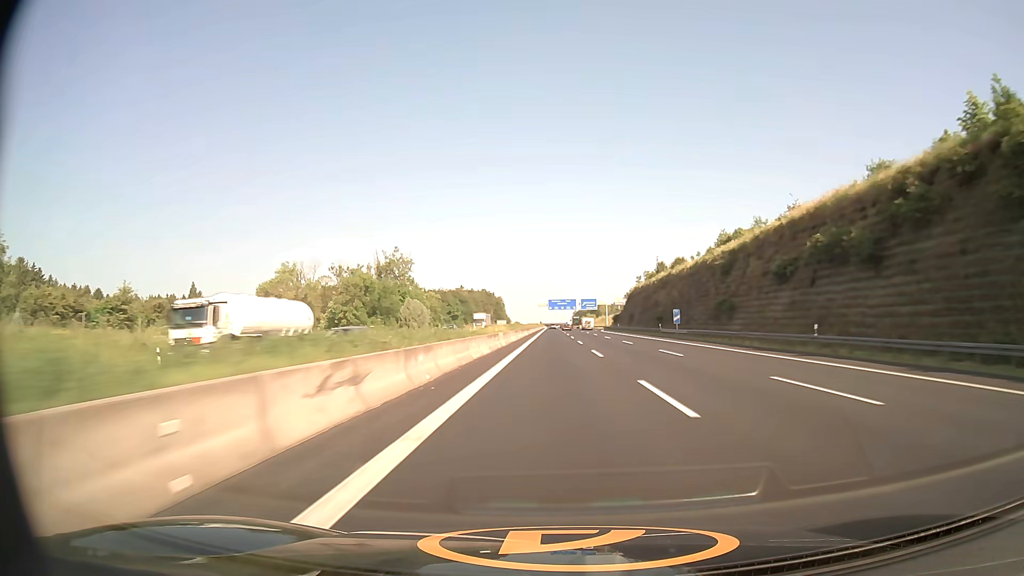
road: motorway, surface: asphalt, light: Day
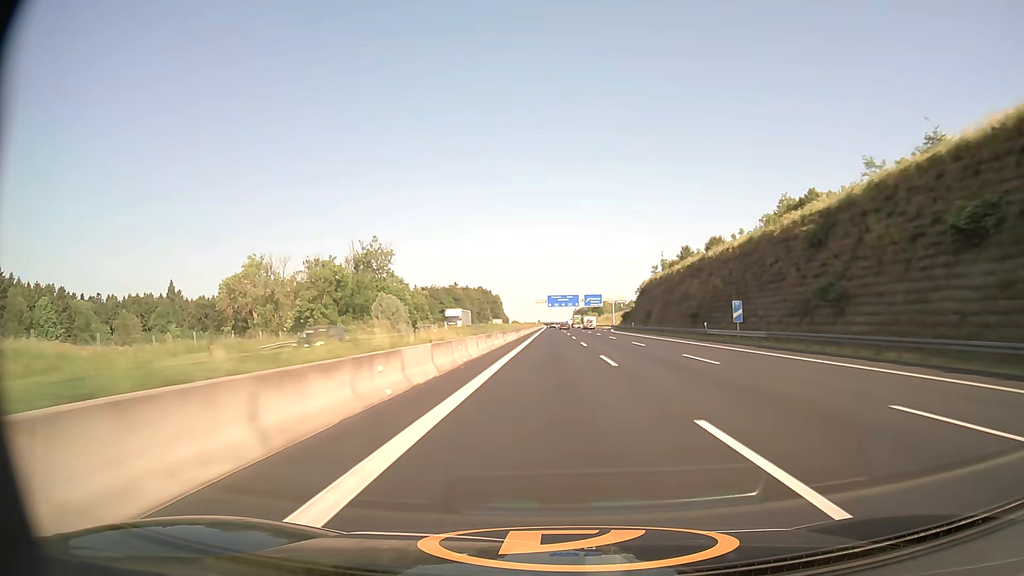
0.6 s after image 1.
(0.0, +24.6) m; 0°
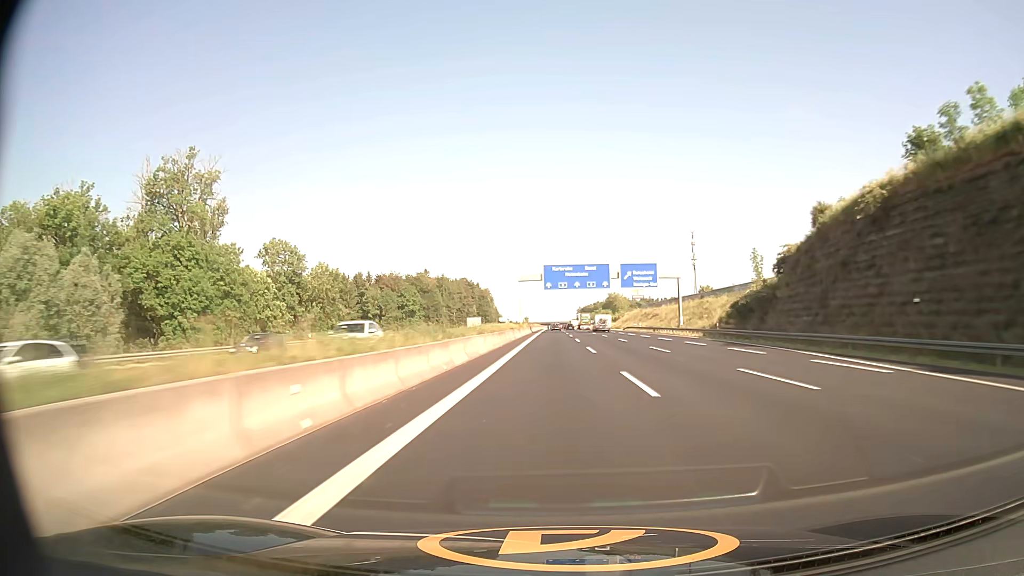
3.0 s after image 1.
(-0.1, +98.5) m; 0°
(0, +10) (0, +20) (0, +30) (0, +40) (0, +50) (0, +60) (0, +70) (0, +80) (0, +90) (0, +100) m
